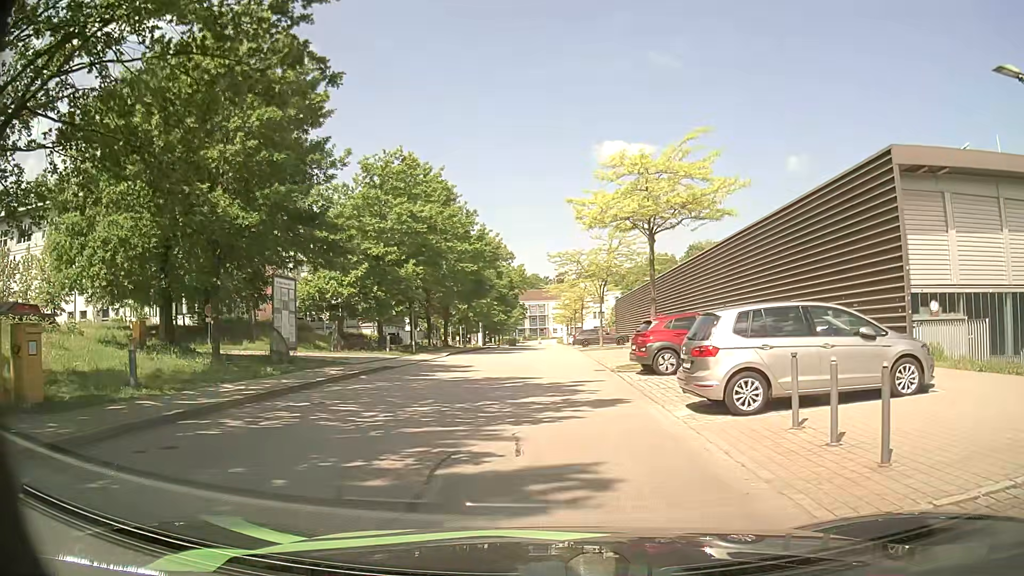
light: Day
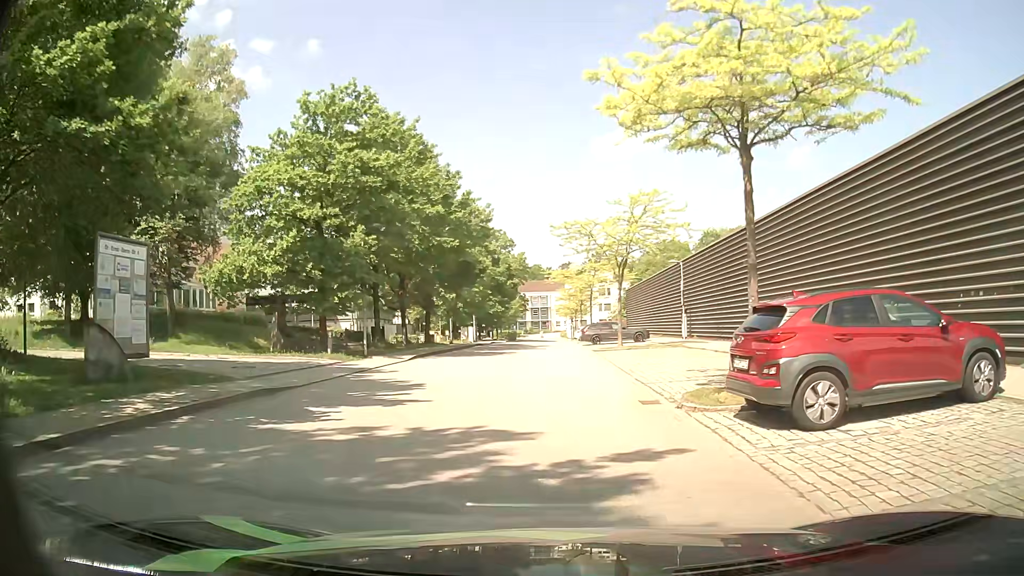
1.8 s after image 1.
(+0.1, +10.0) m; +1°
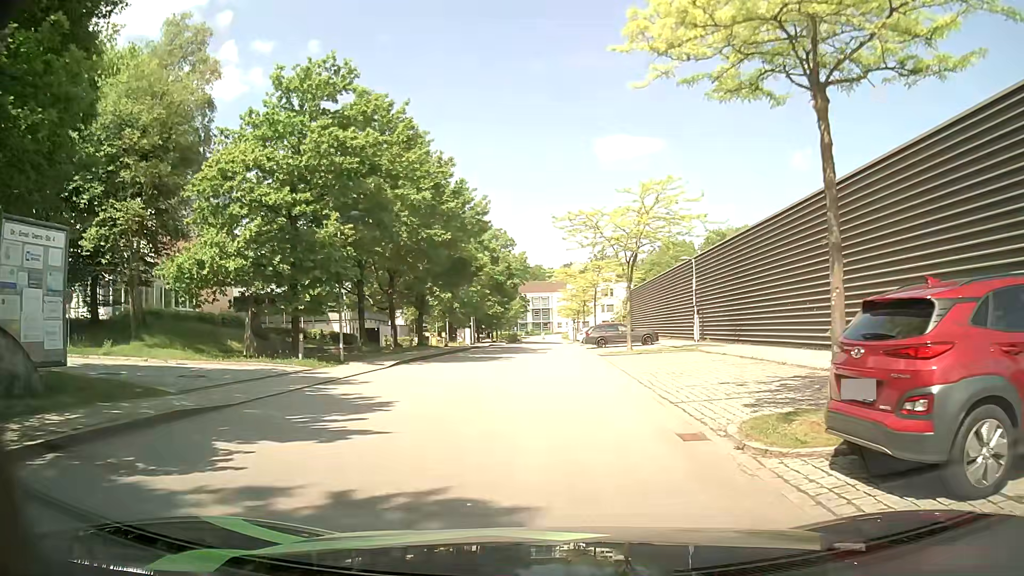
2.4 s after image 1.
(0.0, +3.2) m; -1°
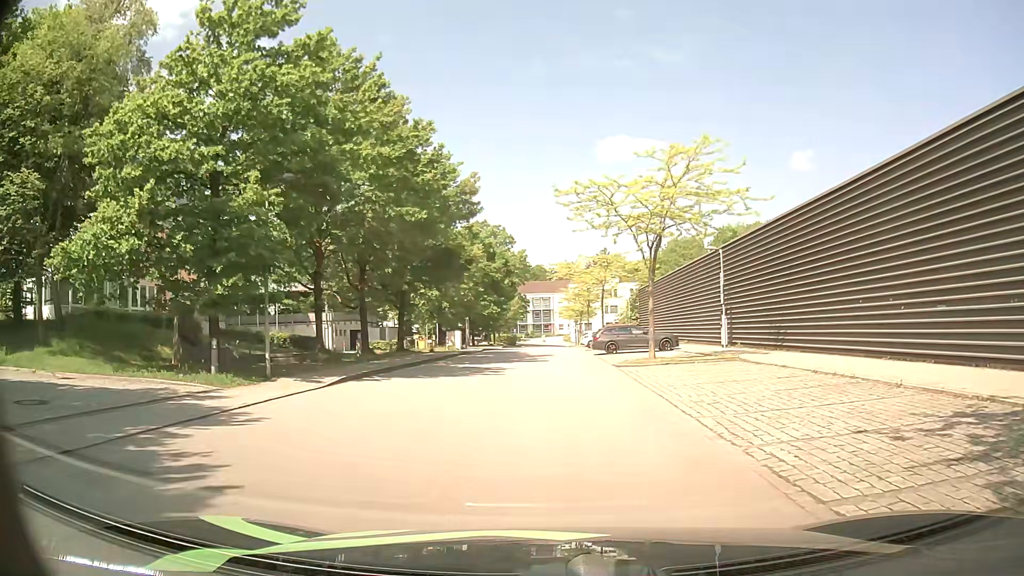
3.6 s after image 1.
(+0.1, +6.4) m; +1°
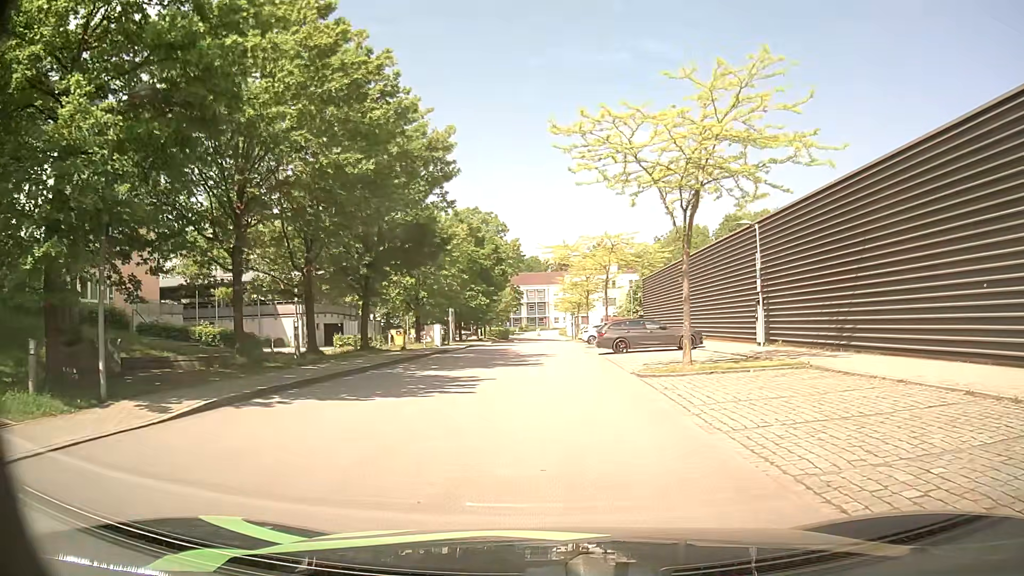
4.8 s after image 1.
(0.0, +6.8) m; 0°
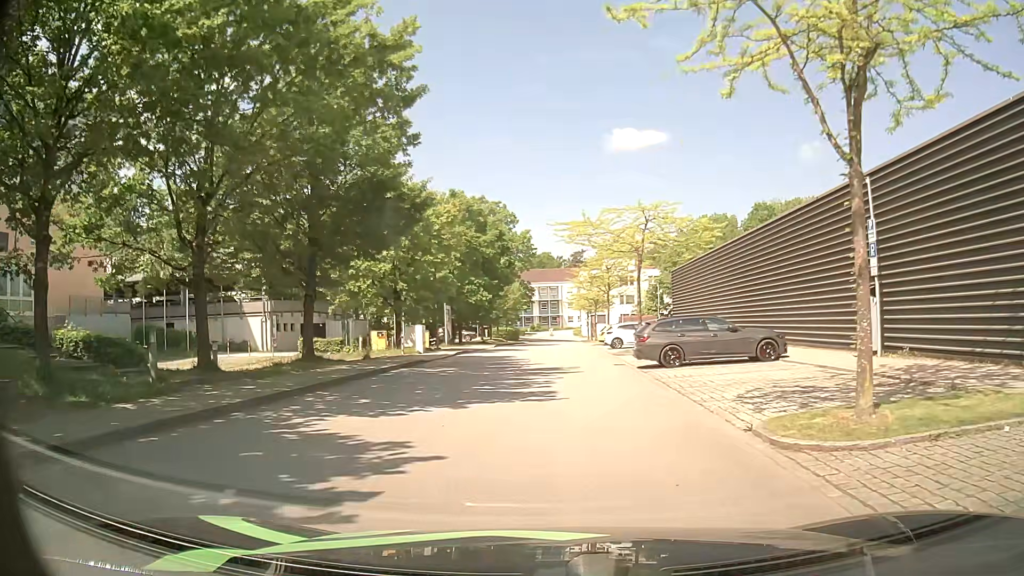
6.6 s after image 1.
(0.0, +9.3) m; -1°
